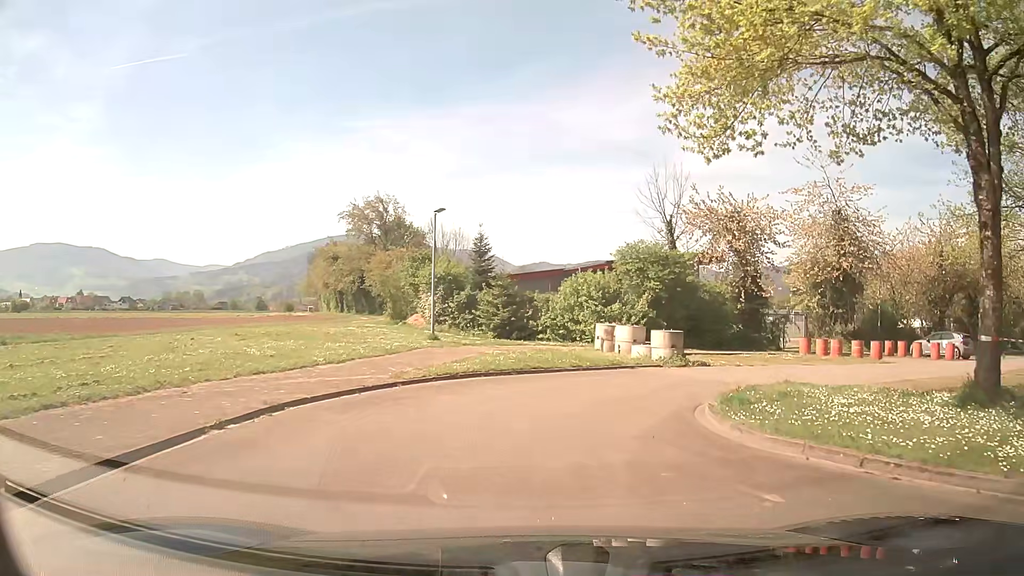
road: residential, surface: asphalt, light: Day
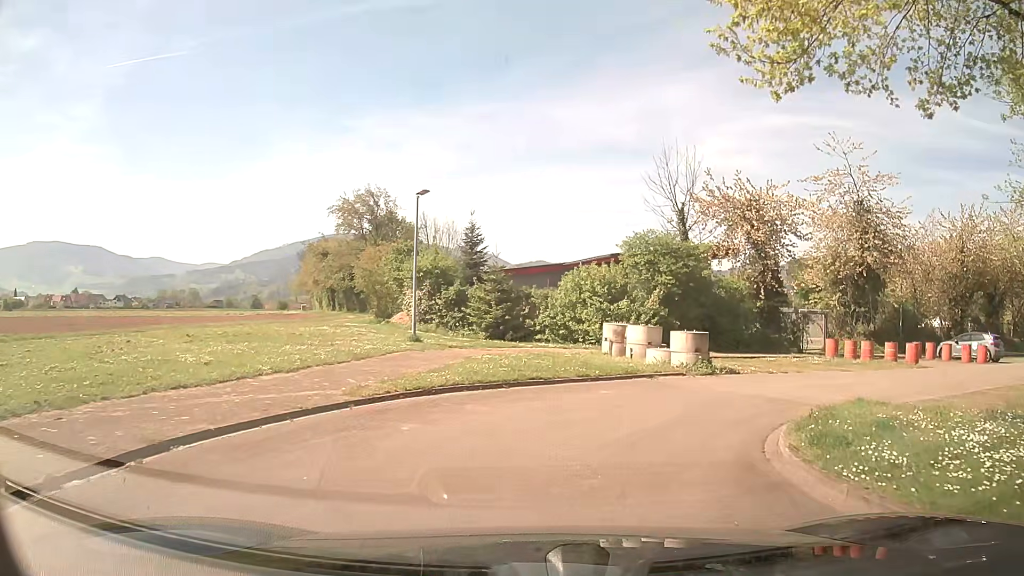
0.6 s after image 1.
(0.0, +3.3) m; +1°
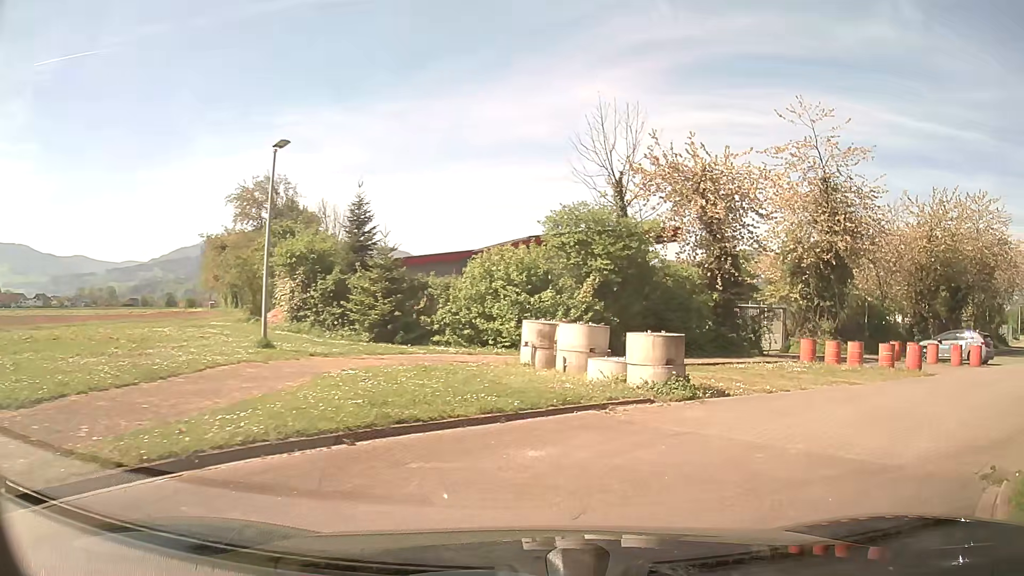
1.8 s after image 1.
(+0.2, +5.9) m; +7°
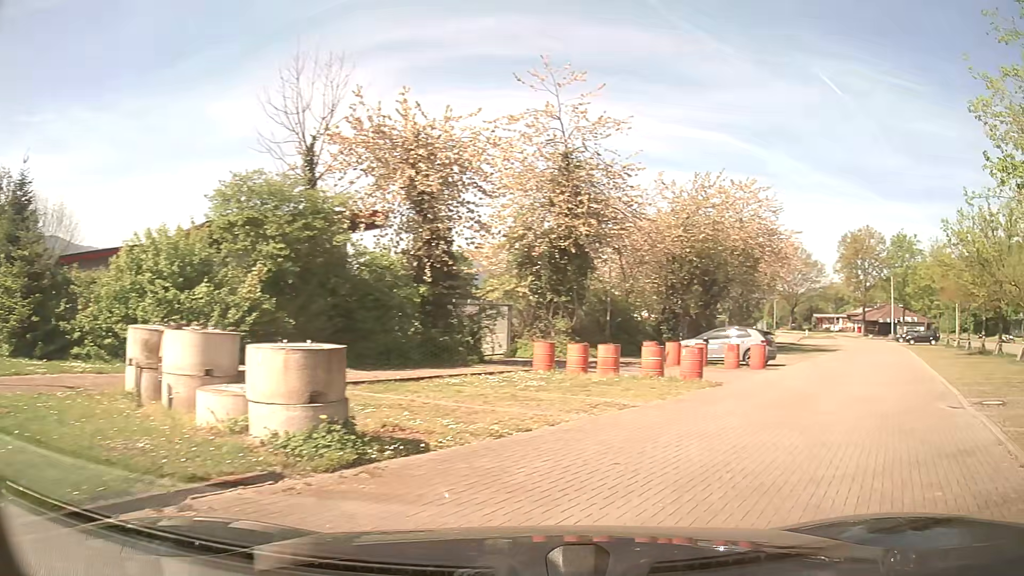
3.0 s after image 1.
(+1.0, +4.9) m; +25°
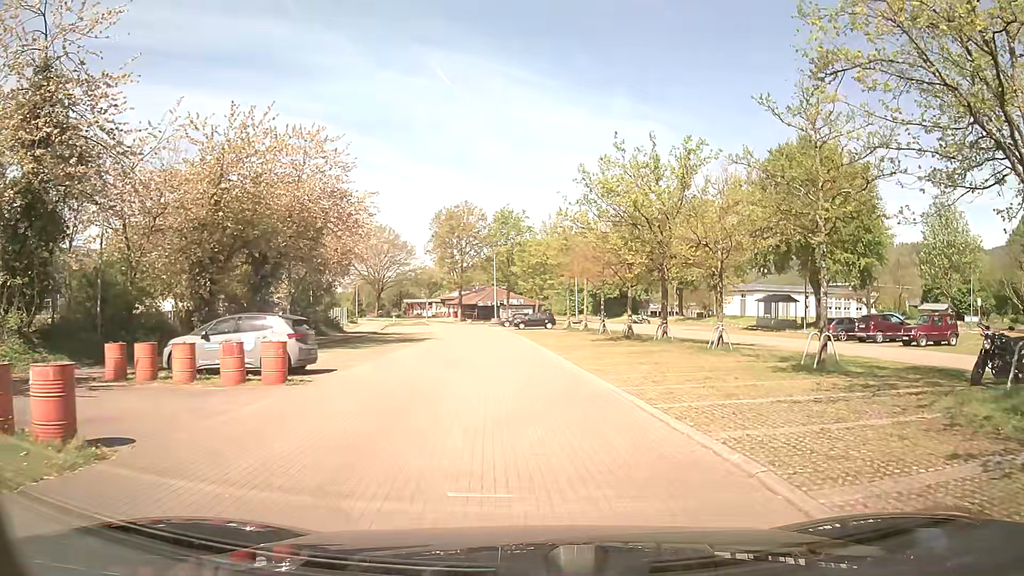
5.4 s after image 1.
(+3.9, +9.6) m; +31°
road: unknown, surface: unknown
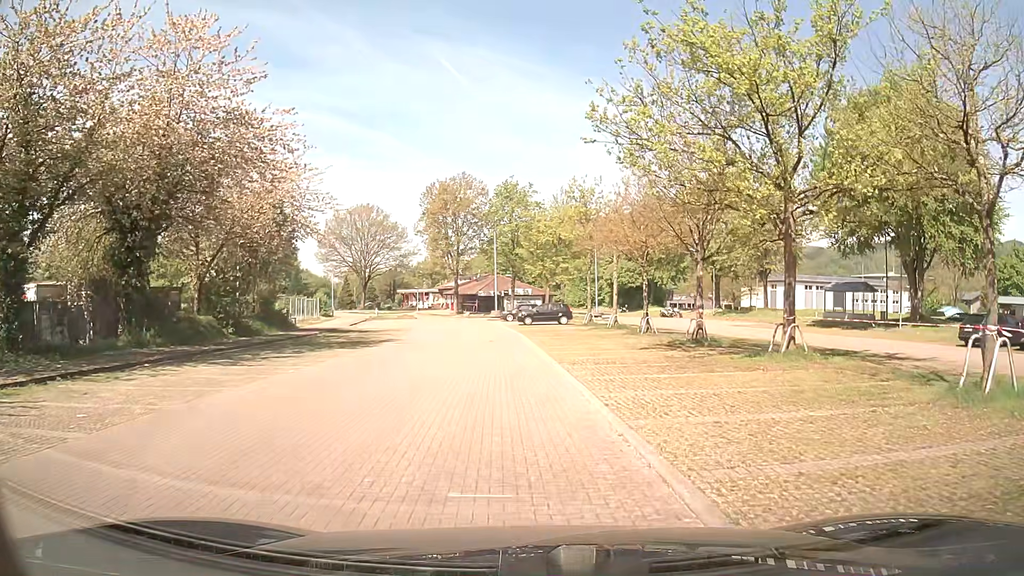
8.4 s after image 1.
(+0.6, +14.4) m; +1°
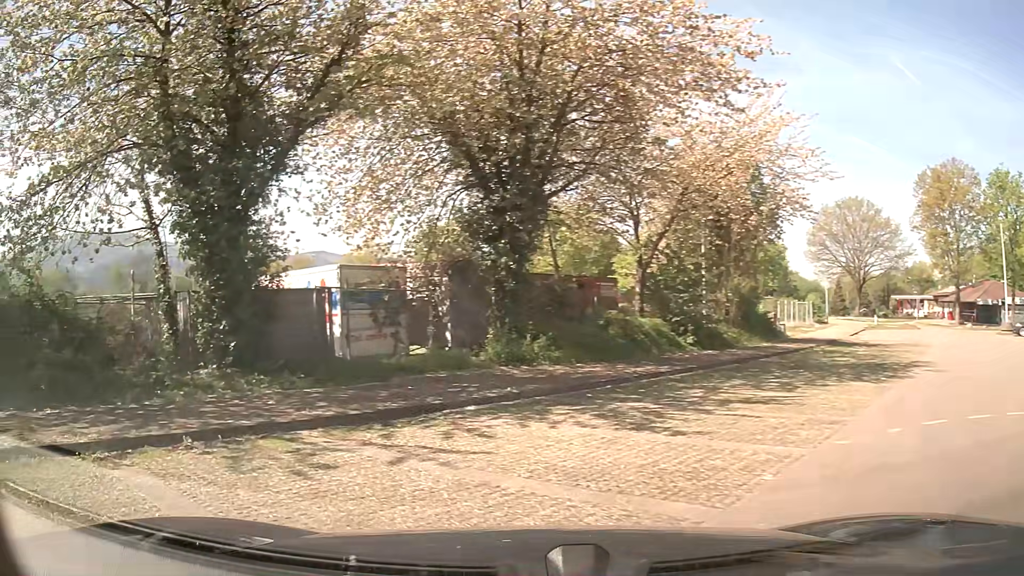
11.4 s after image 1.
(-2.3, +10.1) m; -43°
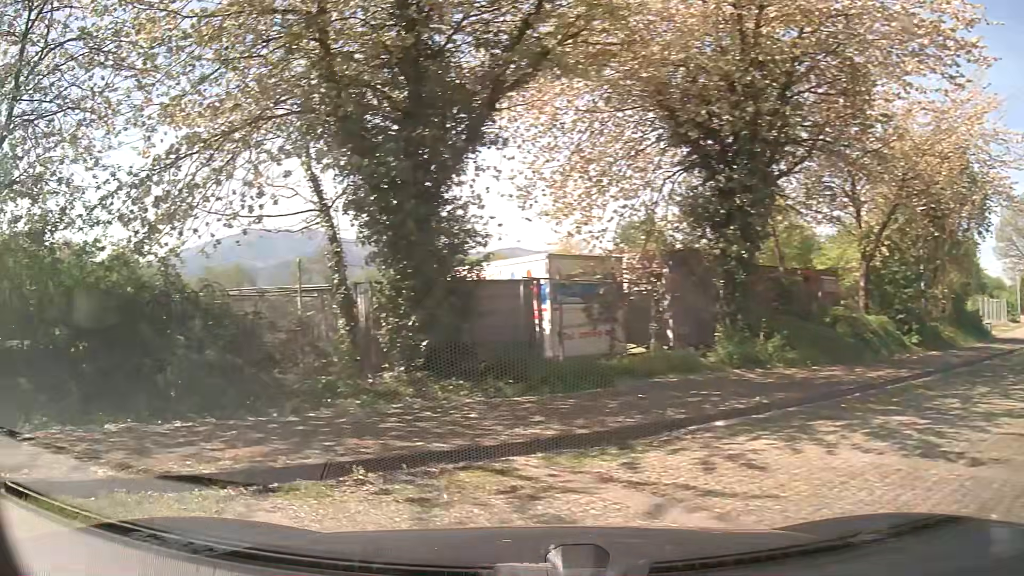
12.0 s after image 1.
(-0.2, +1.9) m; -16°
